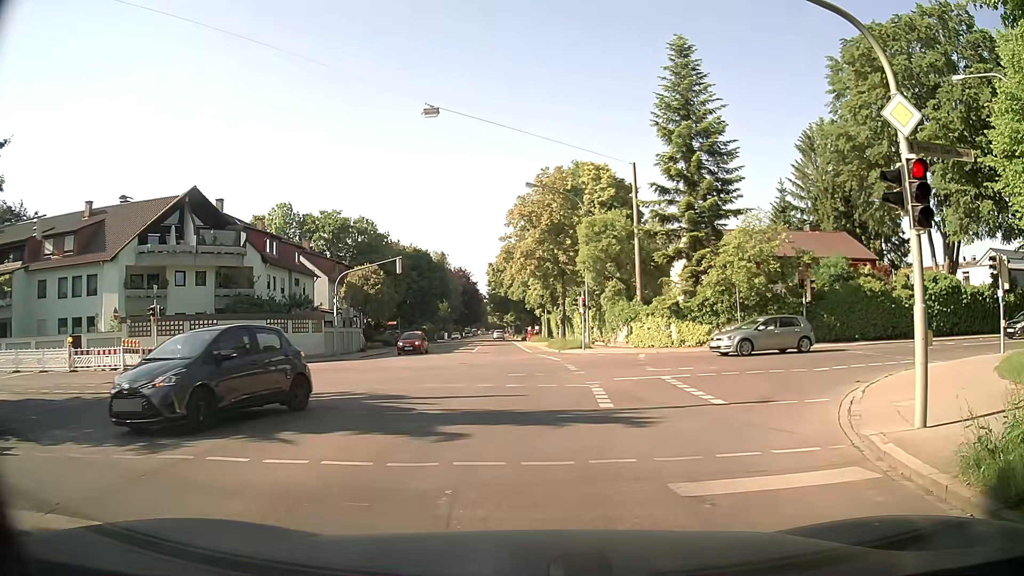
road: secondary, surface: asphalt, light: Day
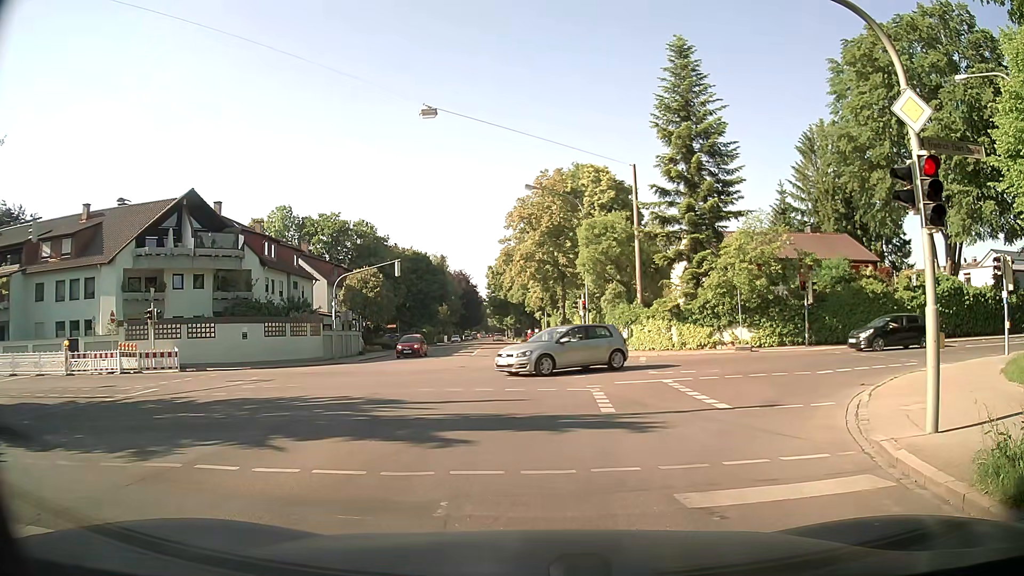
(0.0, +0.3) m; 0°
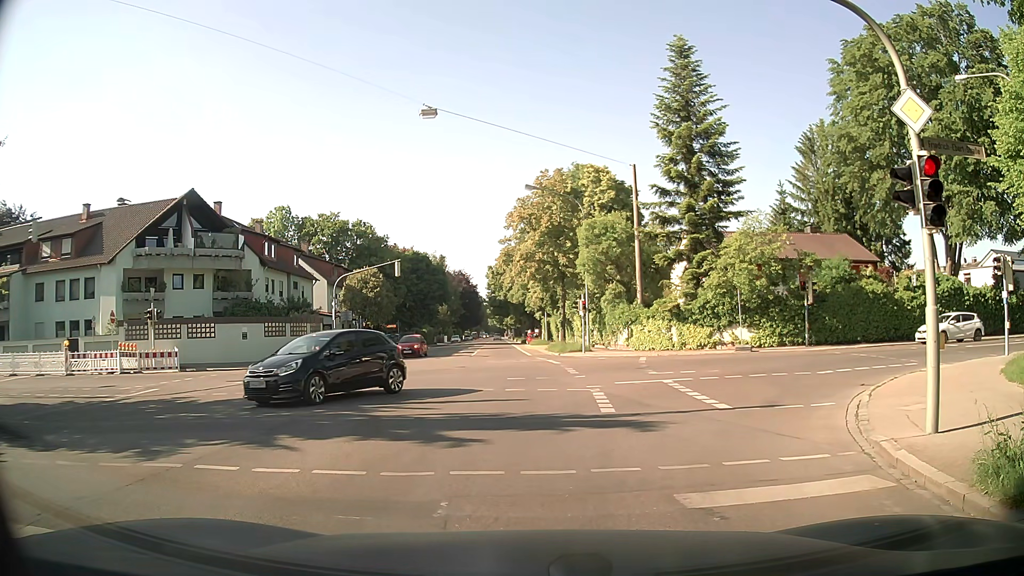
(0.0, +0.1) m; 0°
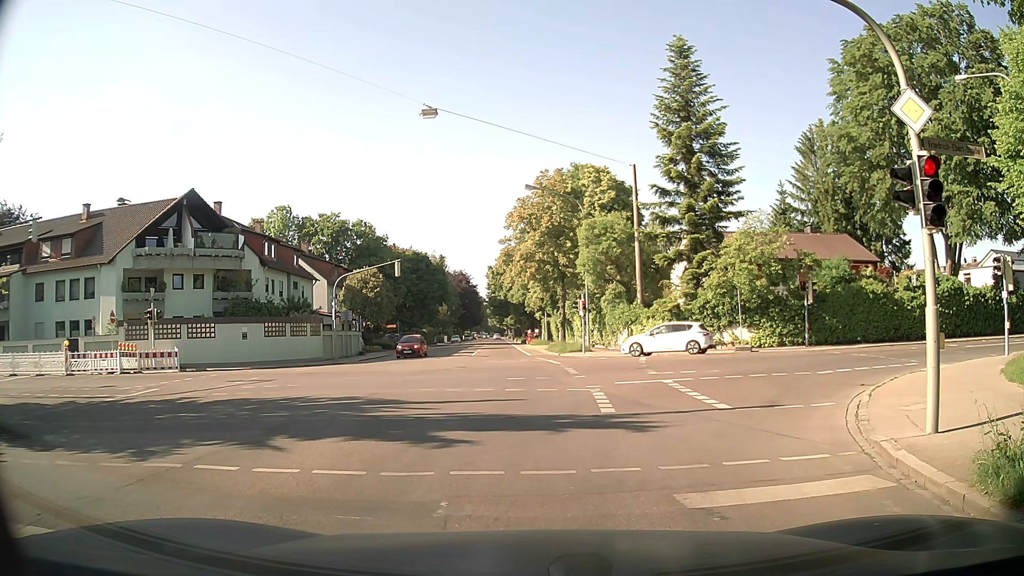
(0.0, 0.0) m; 0°
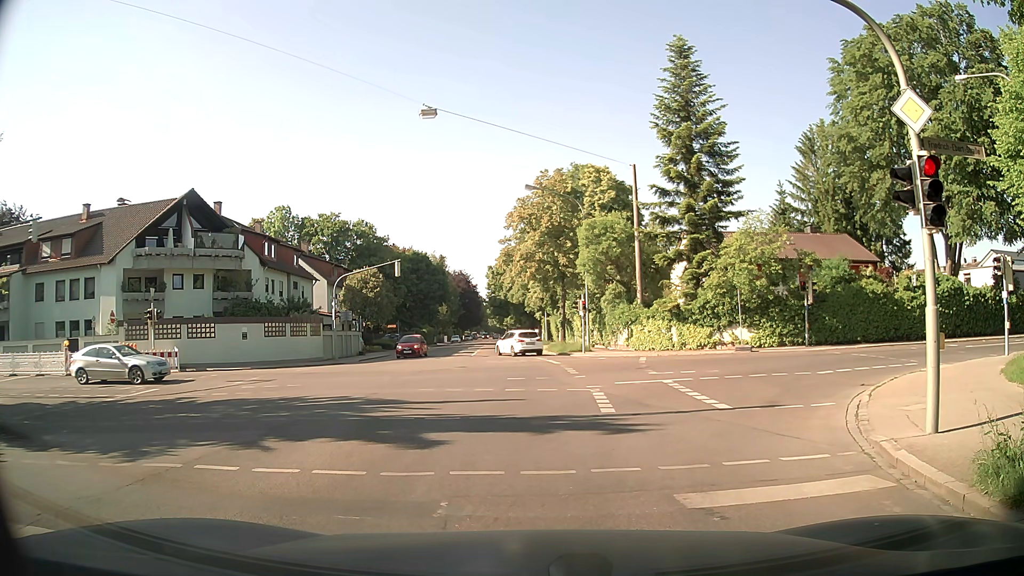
(0.0, 0.0) m; 0°
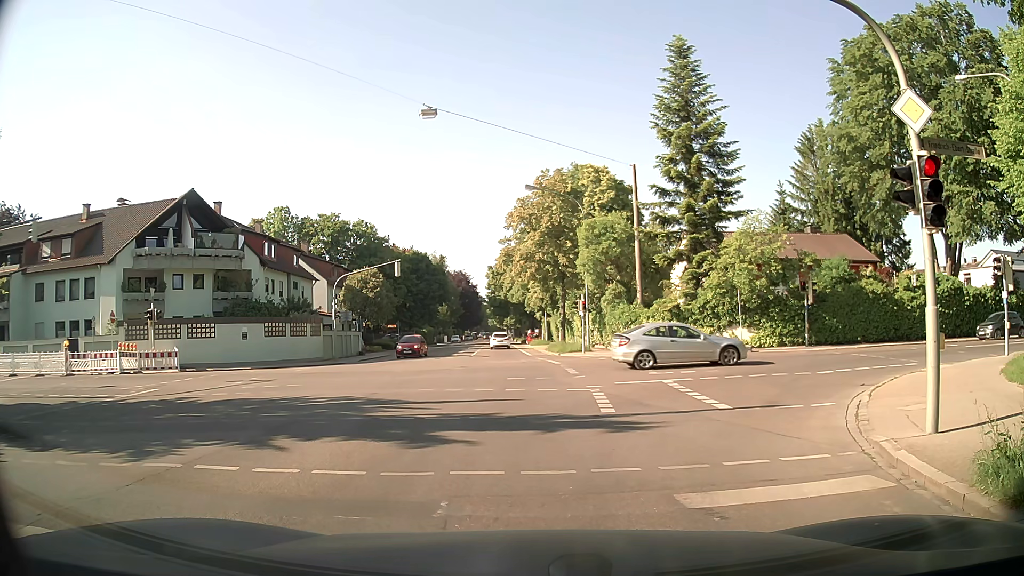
(0.0, 0.0) m; 0°
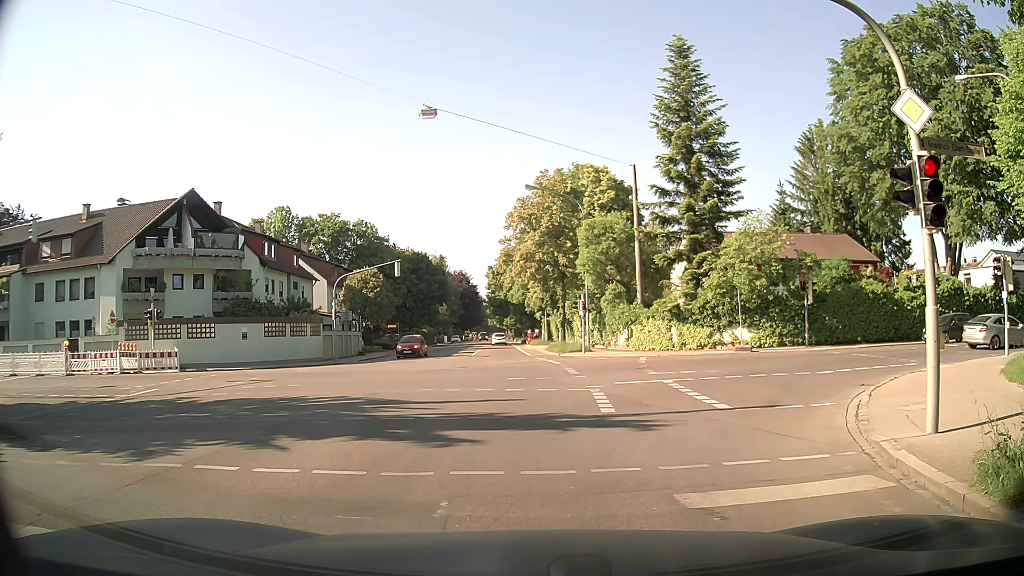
(0.0, 0.0) m; 0°
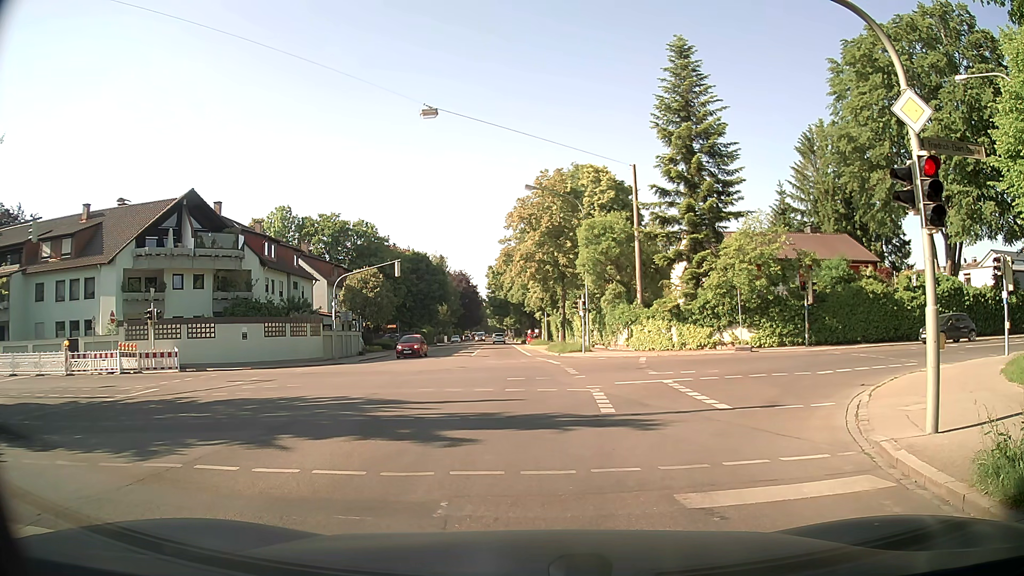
(0.0, 0.0) m; 0°
(0, +10) (0, +20) (0, +30) (0, +40) (0, +50) (0, +60) (-1, +70) (-1, +80) (-1, +90) (-1, +100) m
